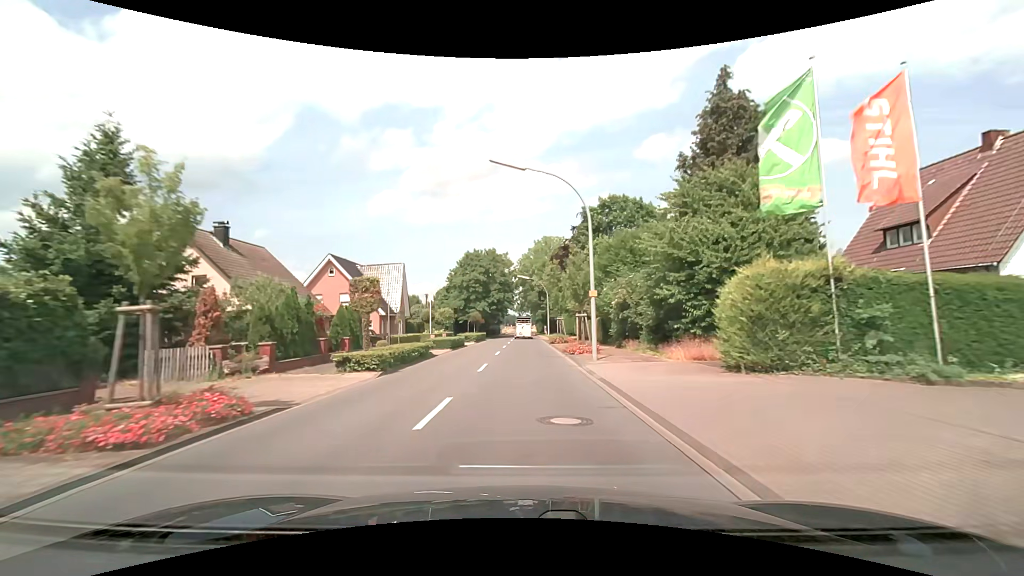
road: secondary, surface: asphalt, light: Day
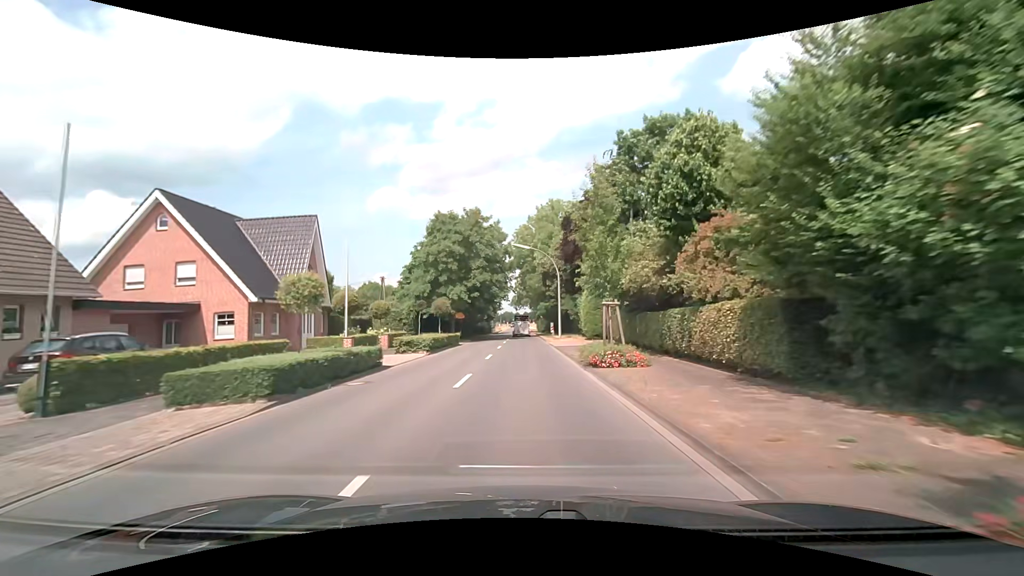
(+0.2, +23.2) m; +1°
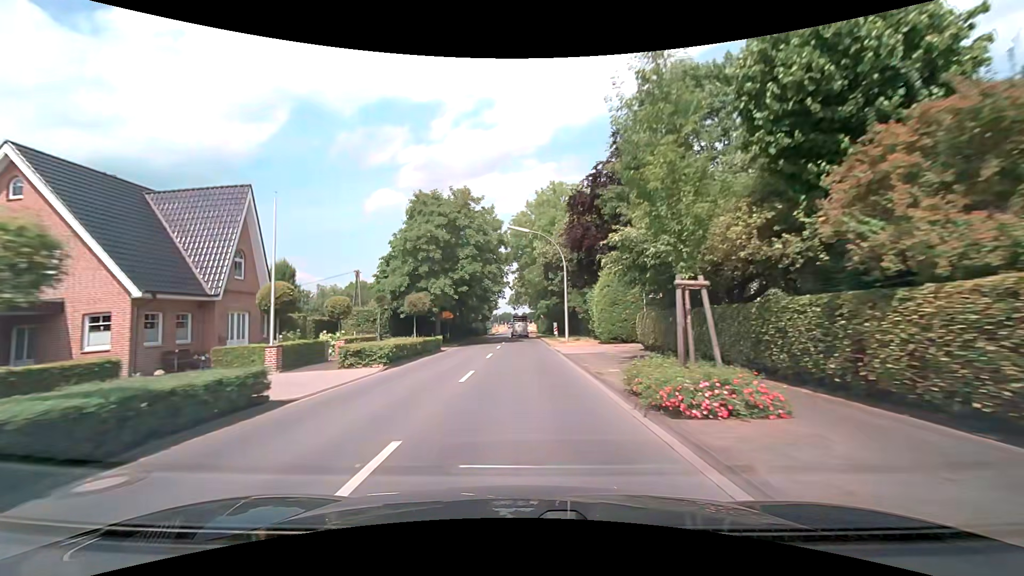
(0.0, +7.7) m; 0°
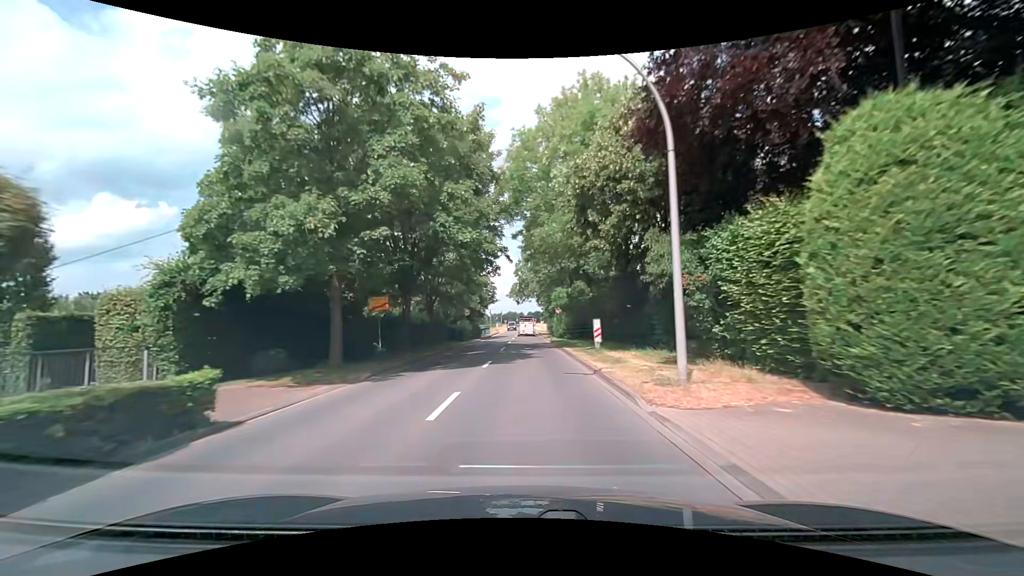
(-0.3, +23.0) m; -1°
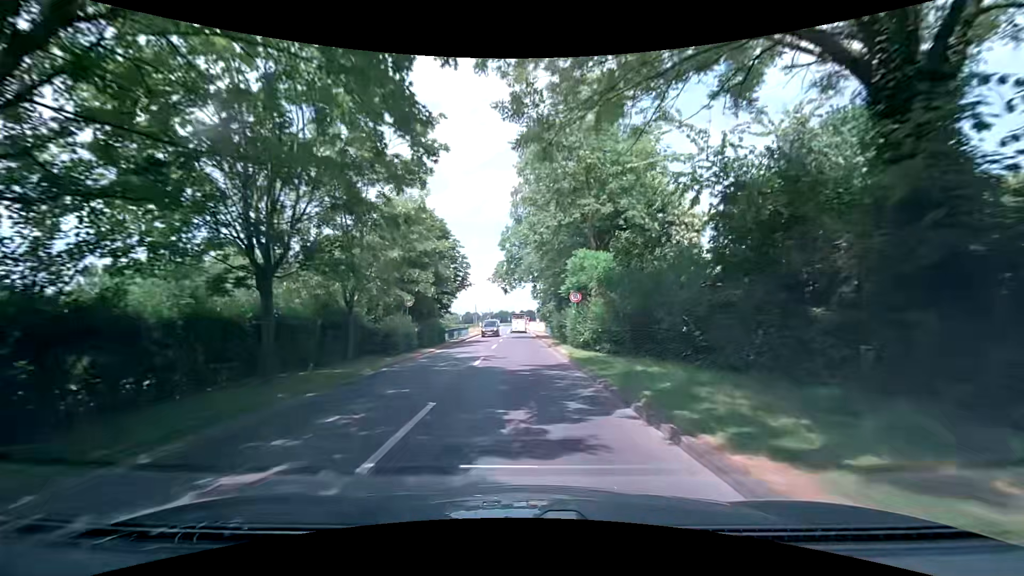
(+0.2, +22.8) m; +1°
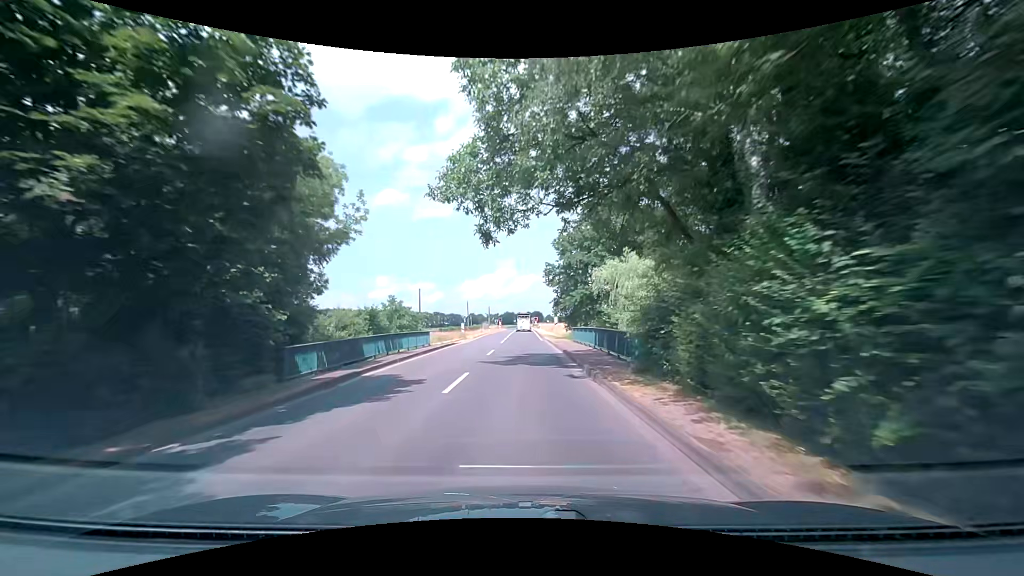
(0.0, +30.5) m; 0°
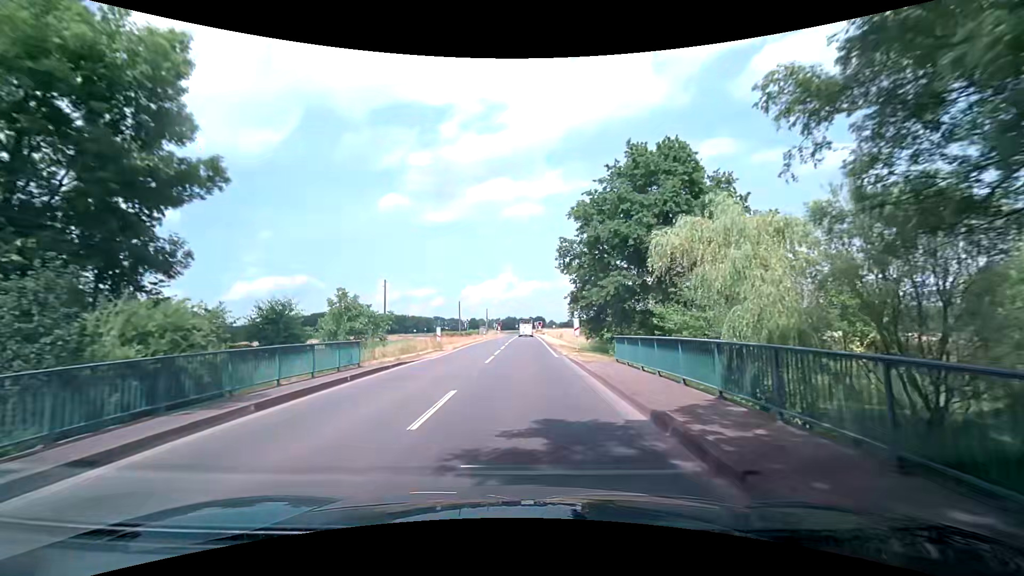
(0.0, +15.5) m; -1°
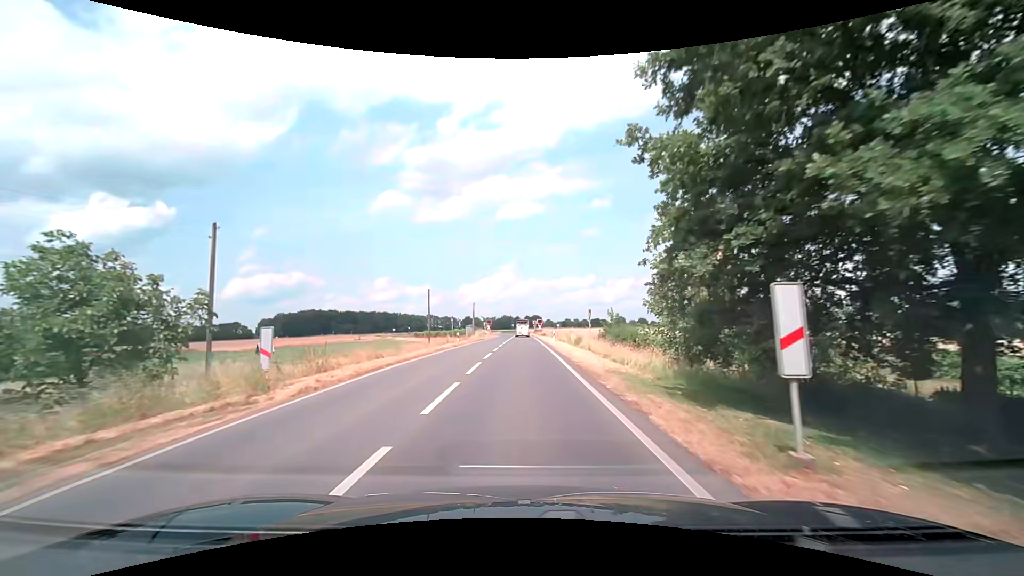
(+0.3, +23.2) m; +1°
(0, +10) (0, +20) (0, +30) (0, +40) (0, +50) (0, +60) (0, +70) (0, +80) (0, +90) (0, +100) m
